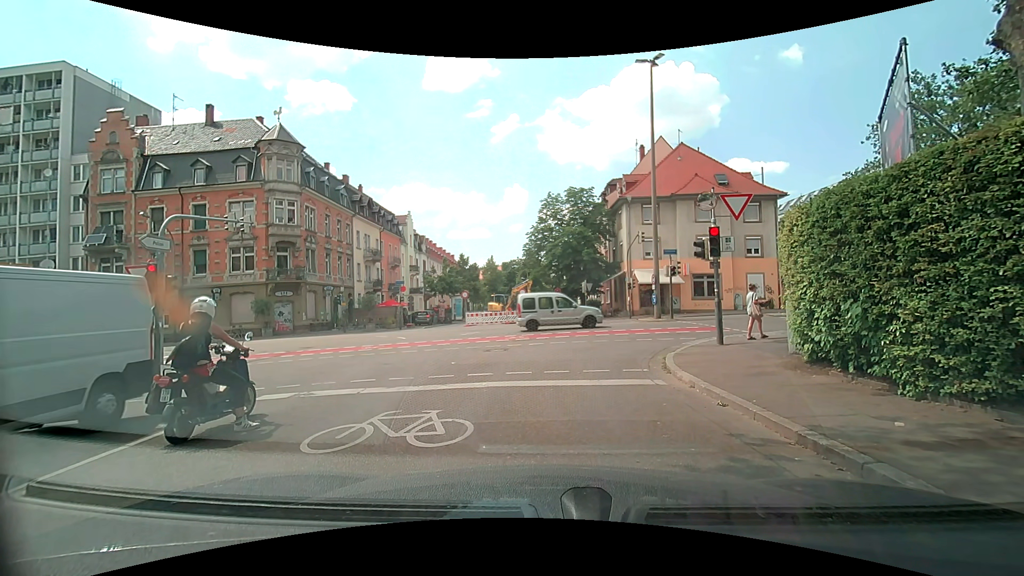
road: residential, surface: asphalt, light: Day
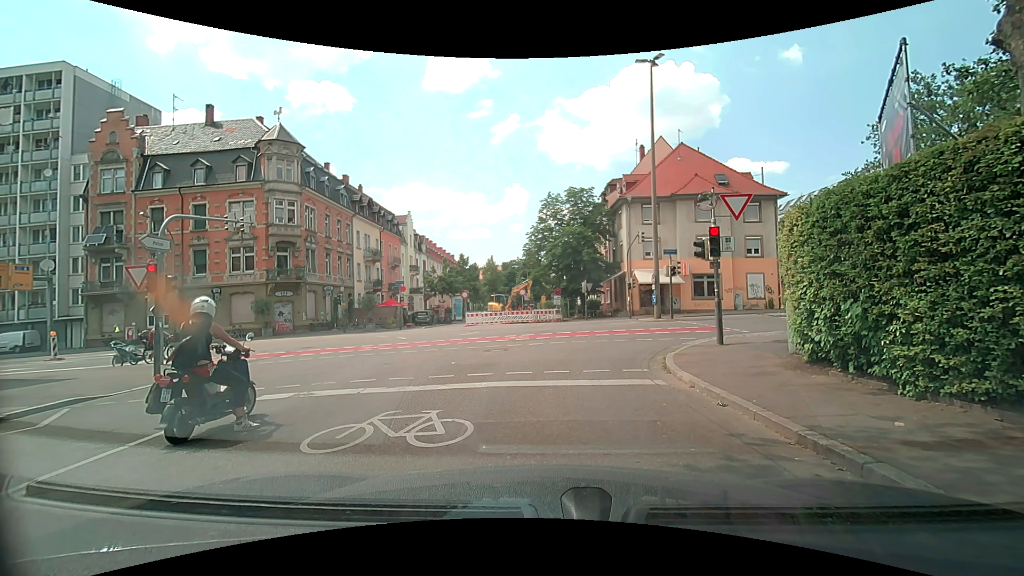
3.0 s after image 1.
(0.0, 0.0) m; 0°
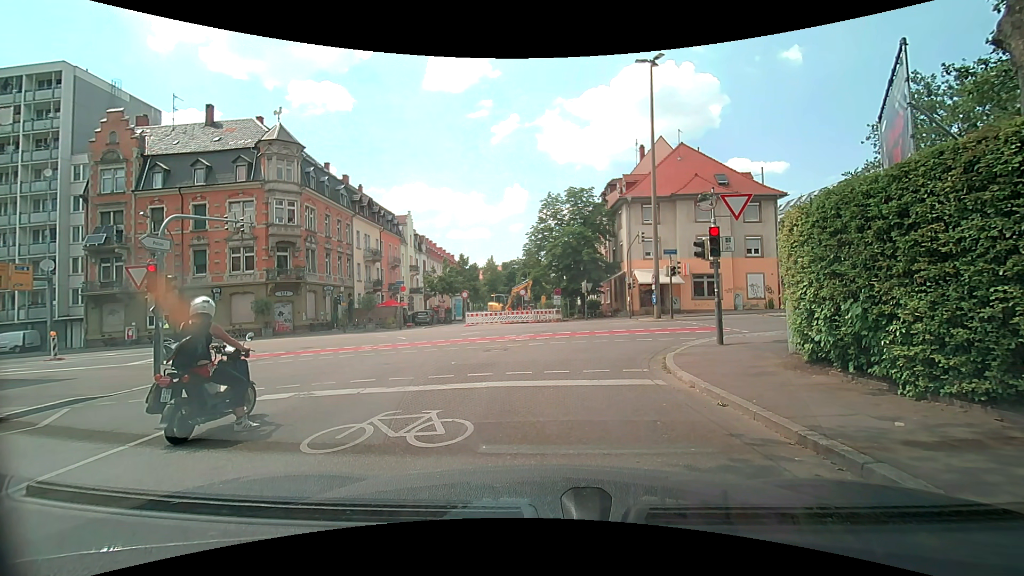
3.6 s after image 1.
(0.0, 0.0) m; 0°
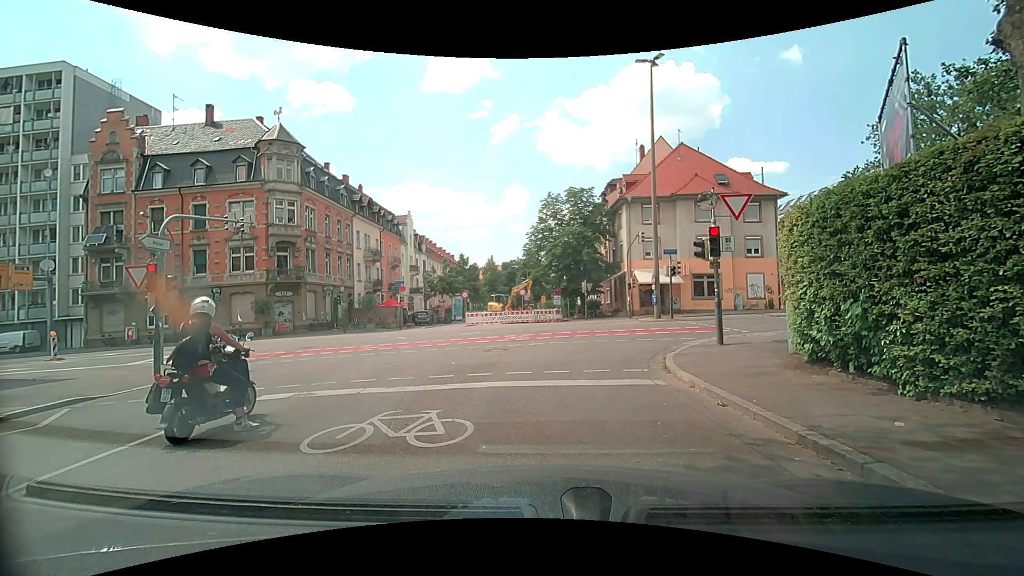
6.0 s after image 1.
(0.0, 0.0) m; 0°
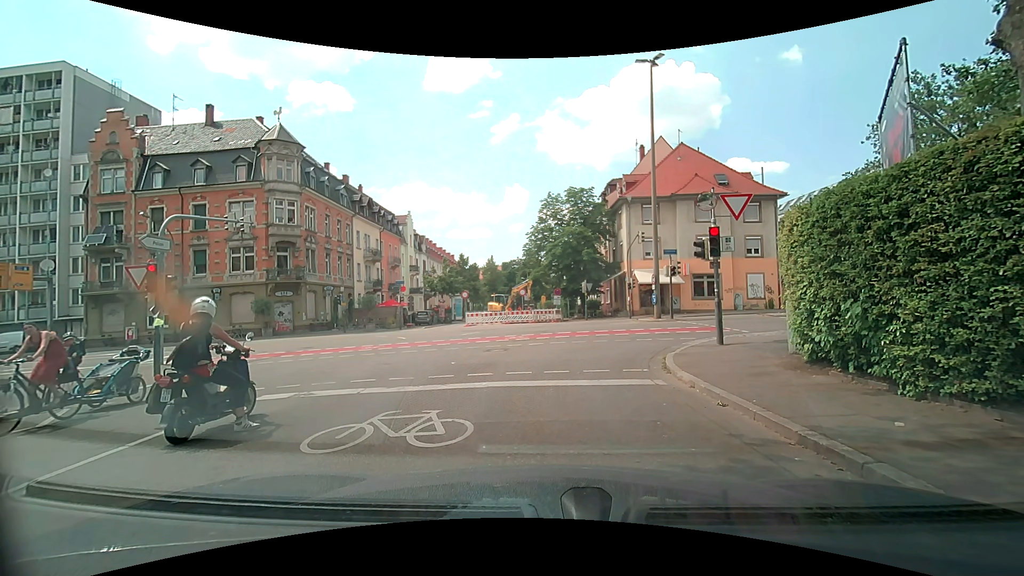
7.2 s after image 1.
(0.0, 0.0) m; 0°
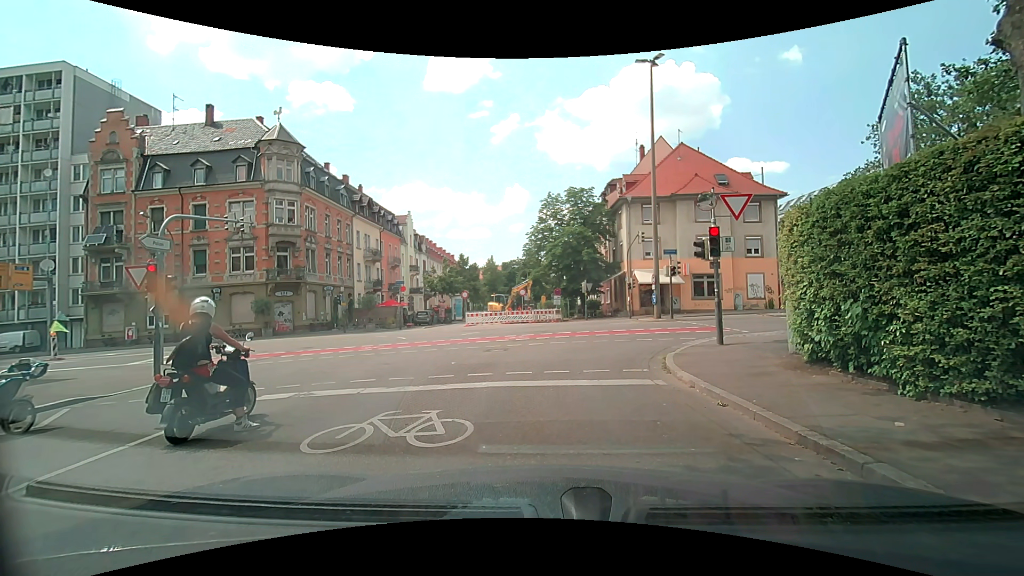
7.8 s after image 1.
(0.0, 0.0) m; 0°
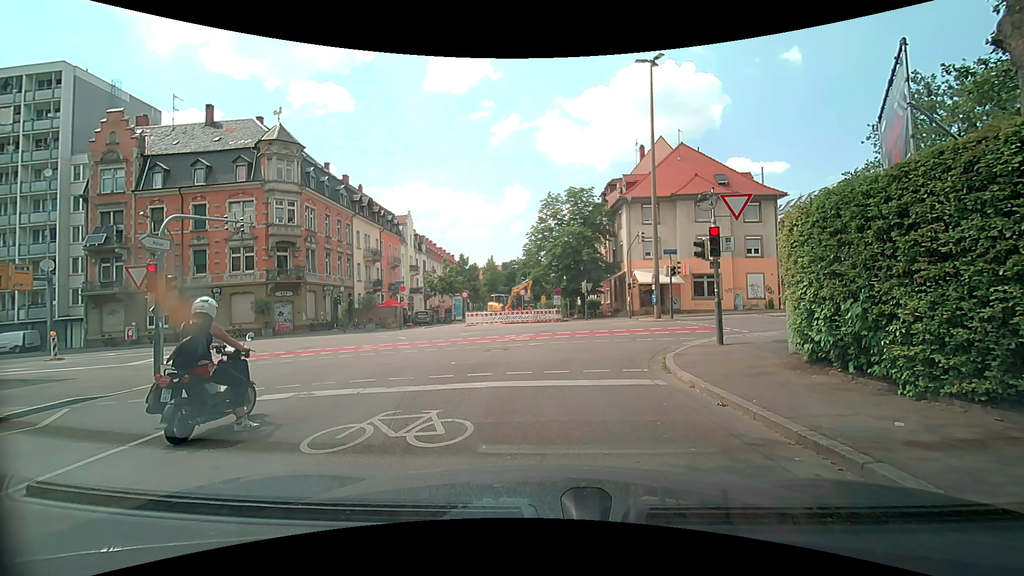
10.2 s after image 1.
(0.0, 0.0) m; 0°
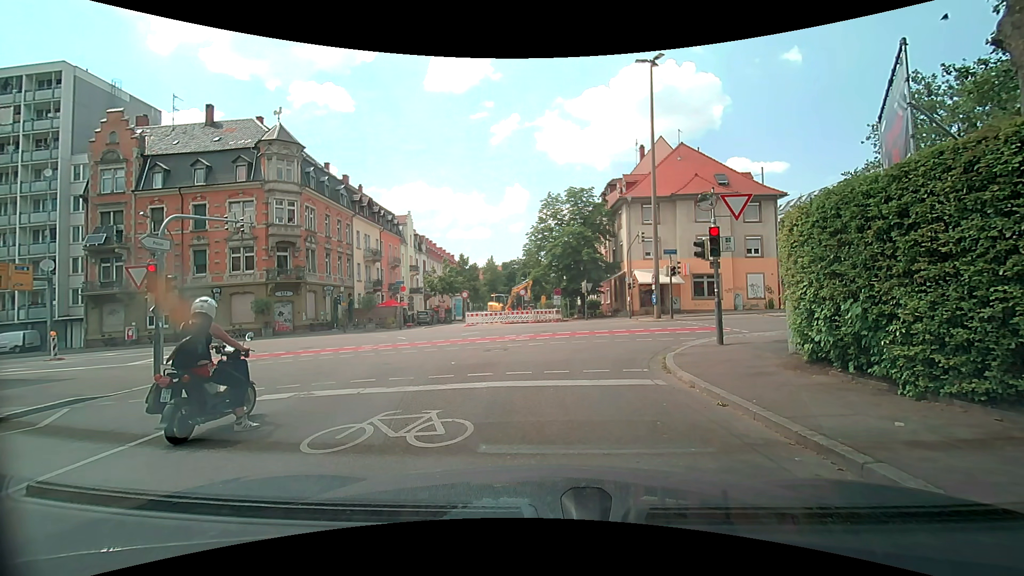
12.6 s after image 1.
(0.0, 0.0) m; 0°
